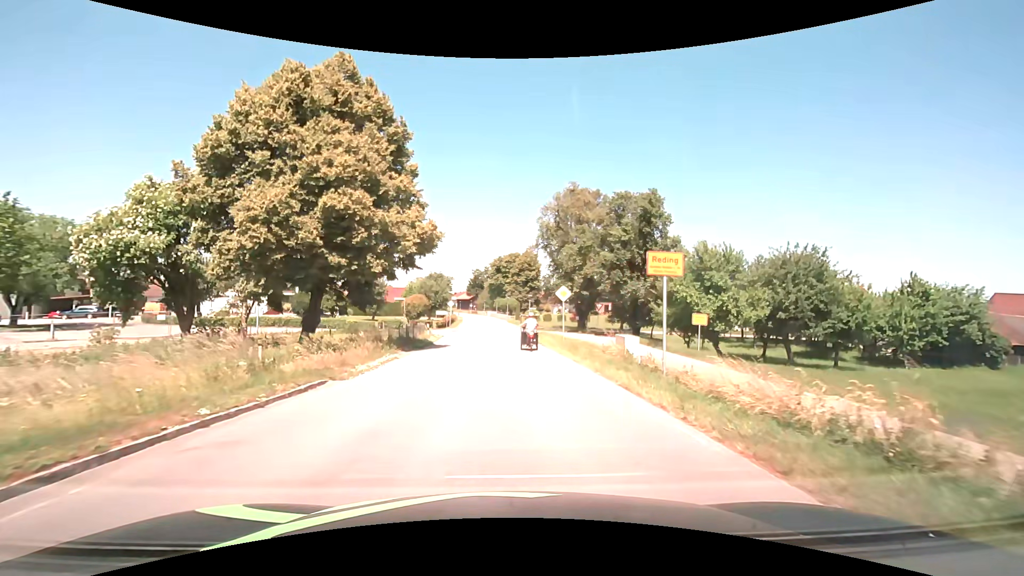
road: secondary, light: Day
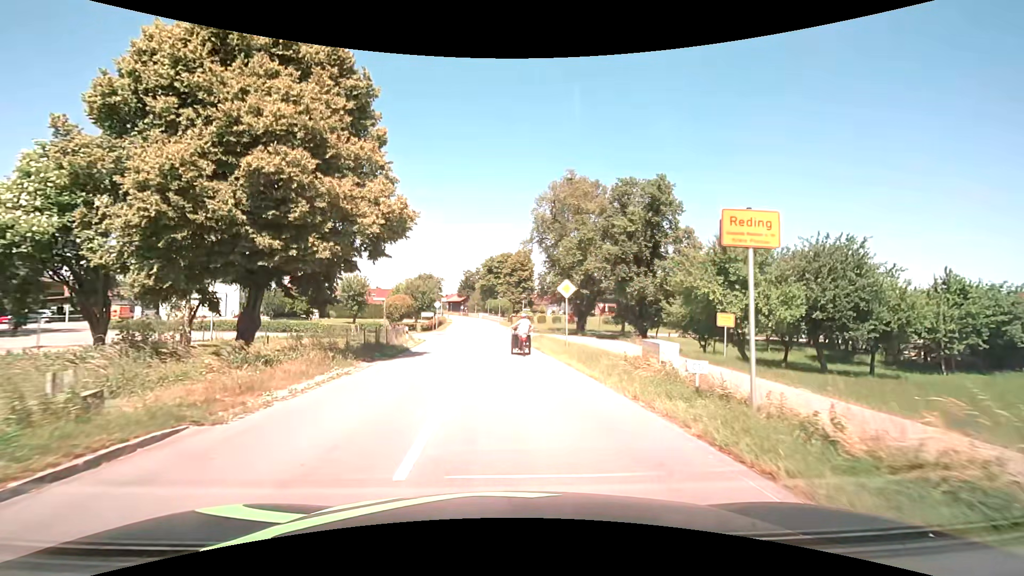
(+0.1, +4.9) m; +1°
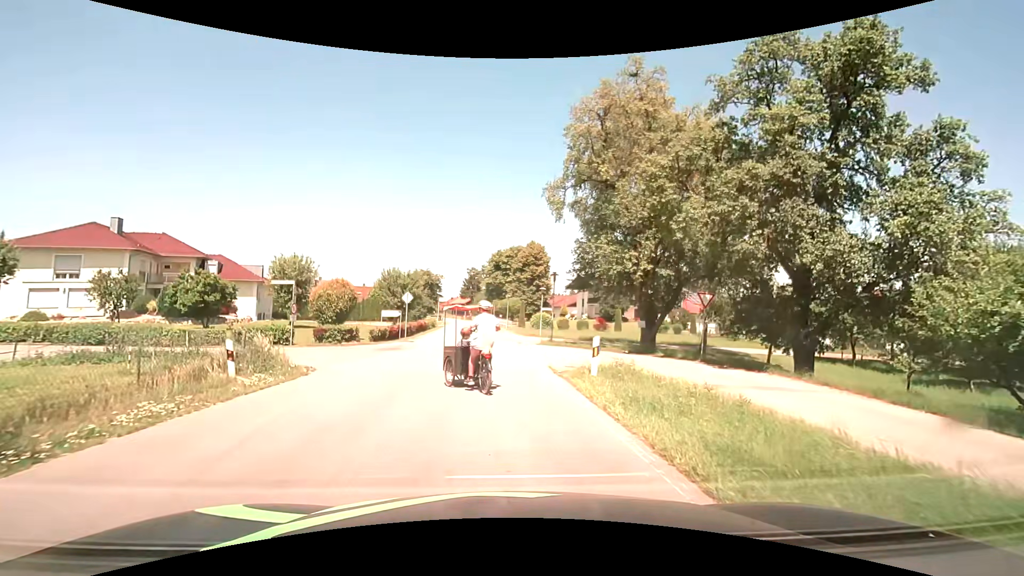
(0.0, +21.1) m; -1°
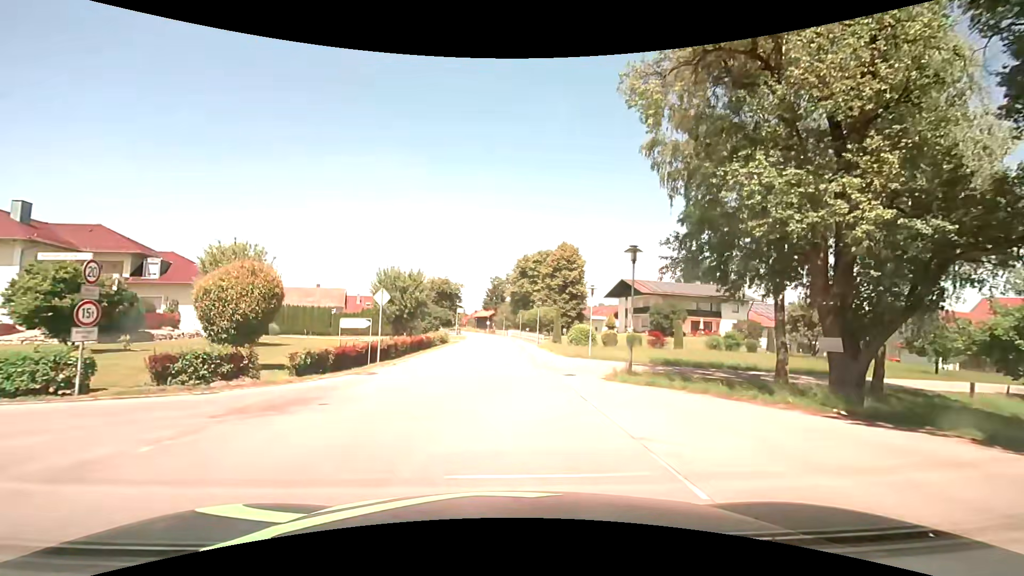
(-0.4, +14.3) m; -3°
(0, +10) (0, +20) (0, +30) (0, +40) (-1, +50) (-1, +60) (-1, +70) (-2, +80) (-3, +90) (-4, +100) m
